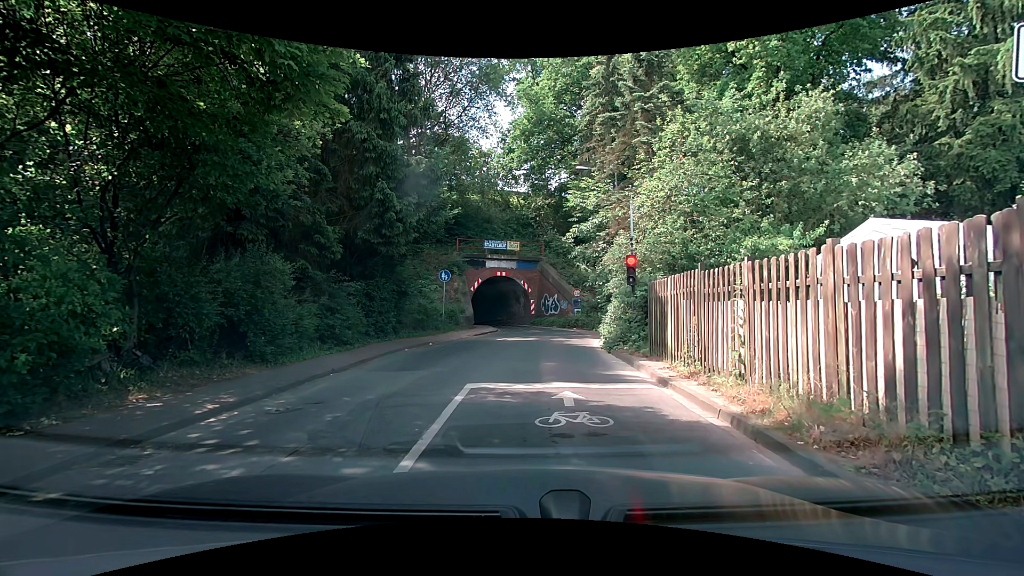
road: tertiary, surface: asphalt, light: Day
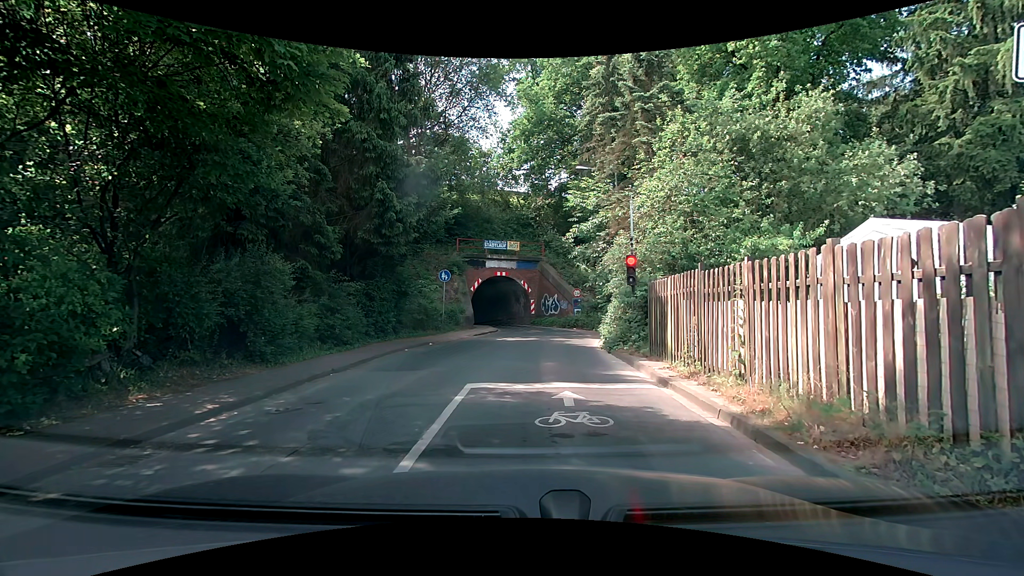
(0.0, 0.0) m; 0°
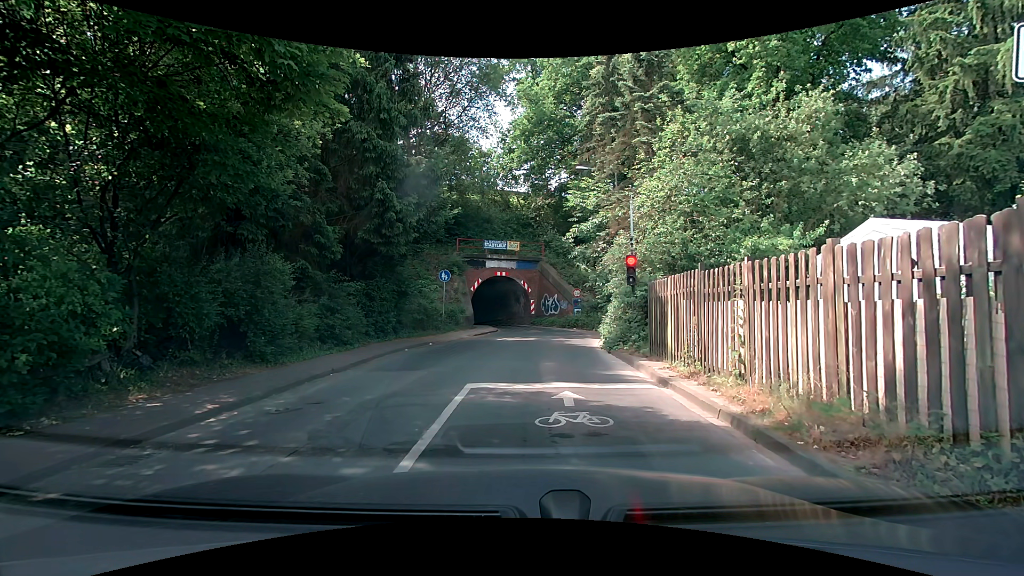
(0.0, 0.0) m; 0°
